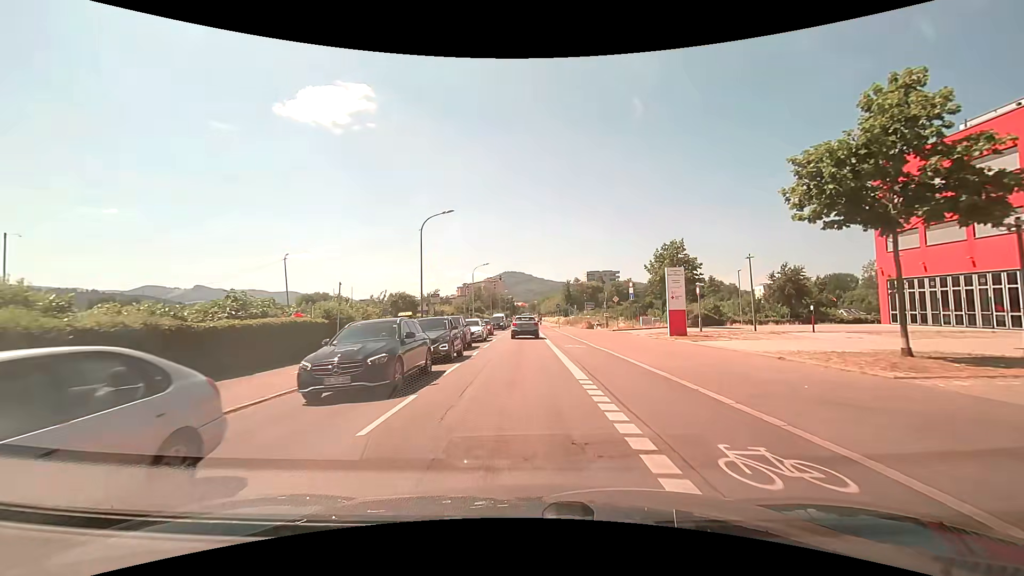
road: secondary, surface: asphalt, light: Day
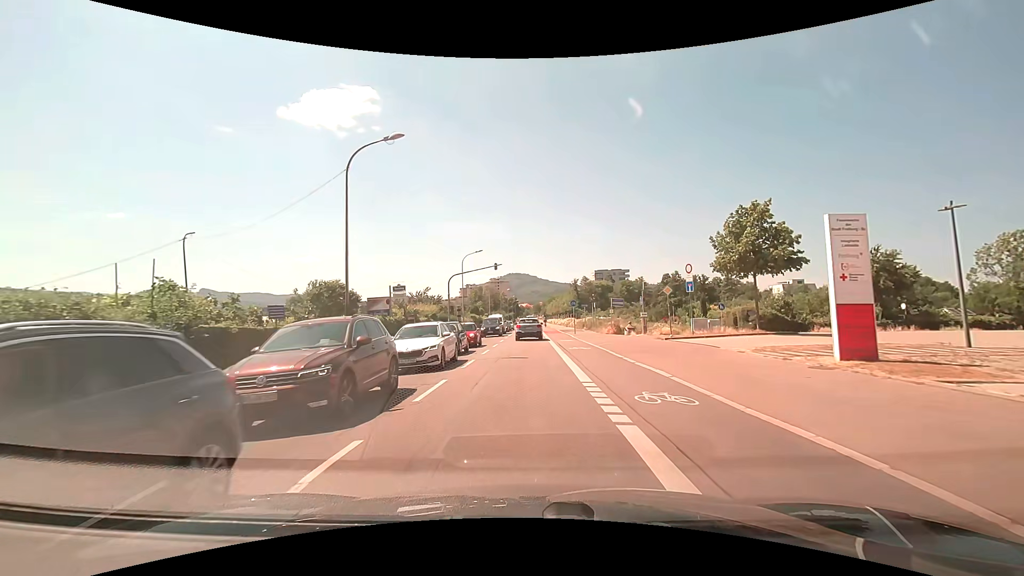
(-0.2, +15.1) m; -1°
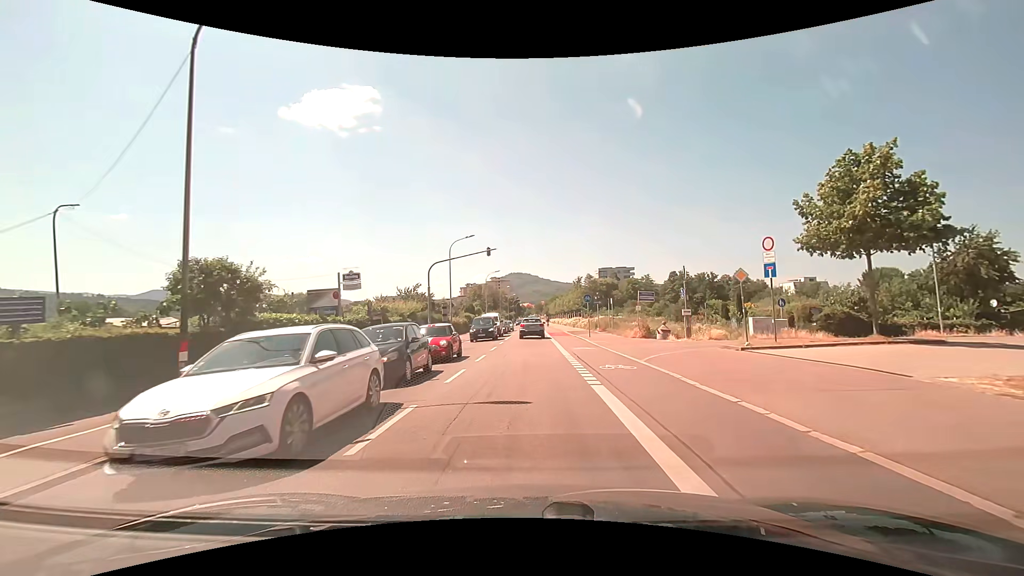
(0.0, +9.6) m; 0°
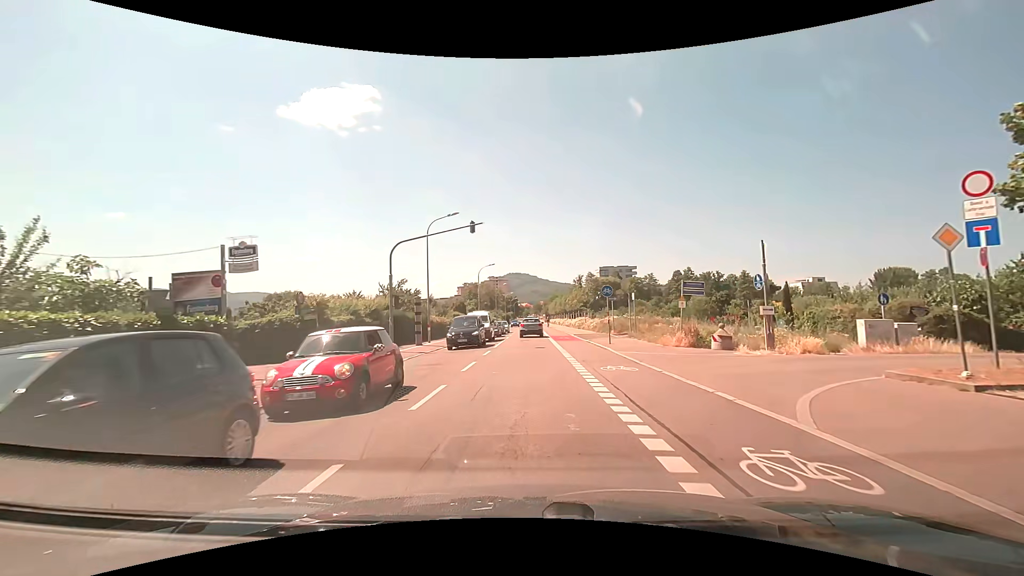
(0.0, +9.4) m; 0°
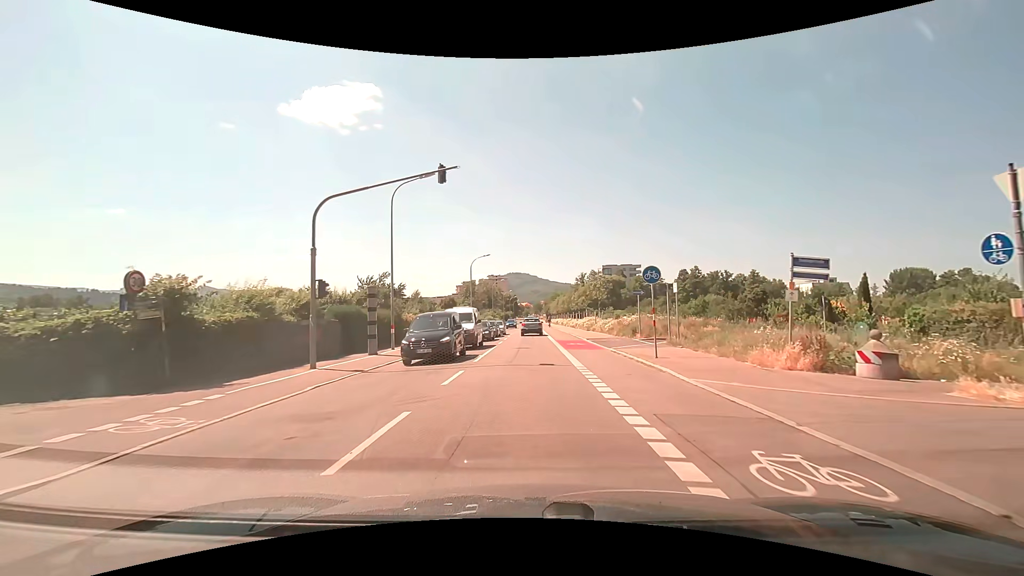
(0.0, +9.4) m; 0°
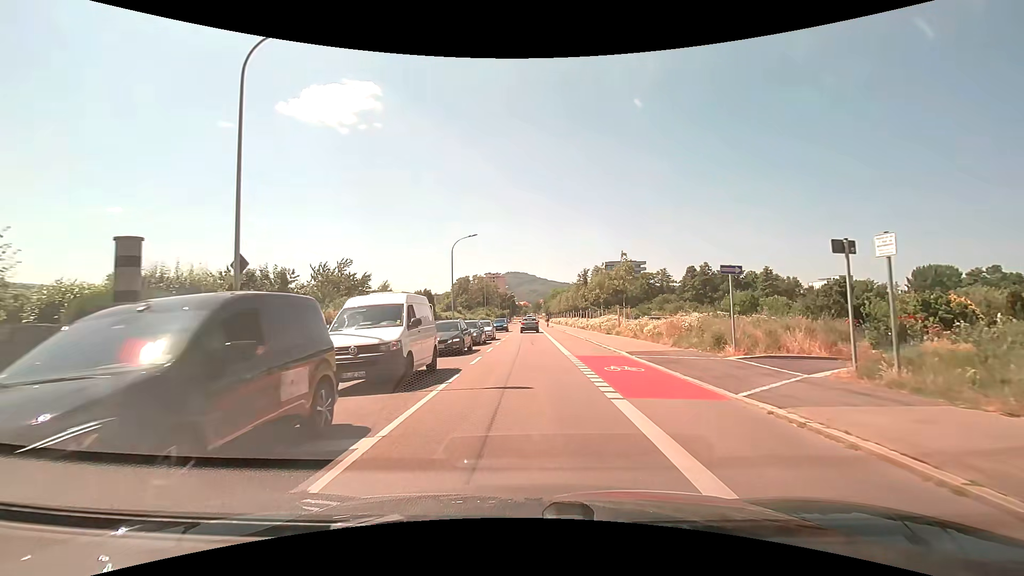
(-0.1, +13.8) m; 0°
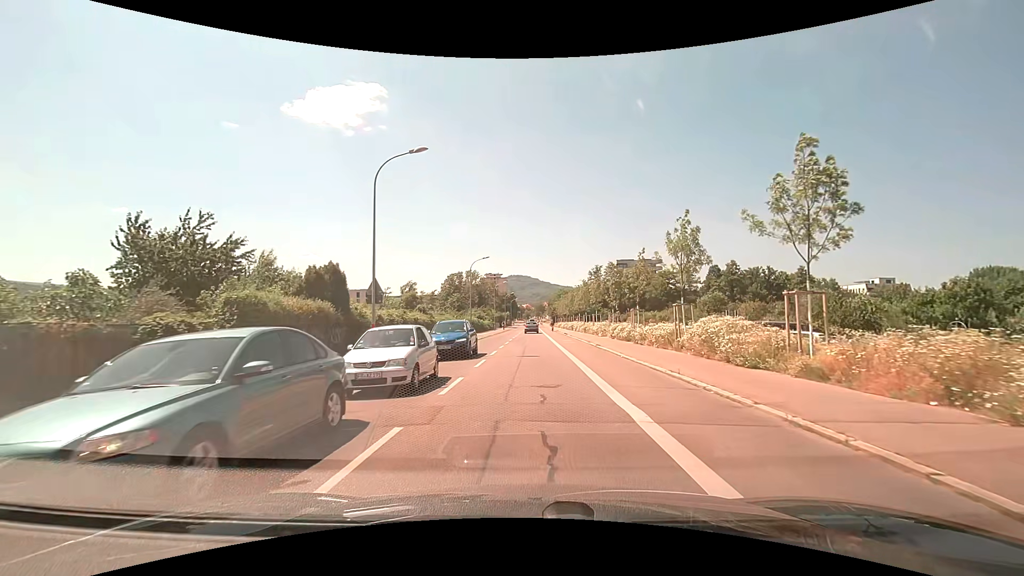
(-0.2, +24.1) m; -1°
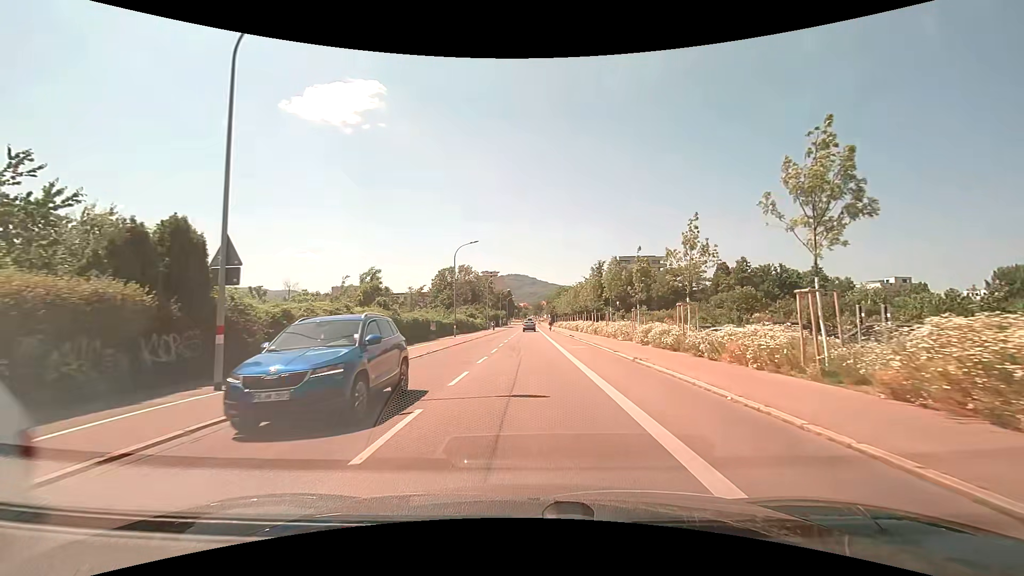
(0.0, +10.9) m; 0°
(0, +10) (0, +20) (0, +30) (0, +40) (0, +50) (0, +60) (0, +70) (0, +80) (0, +90) (0, +100) m
